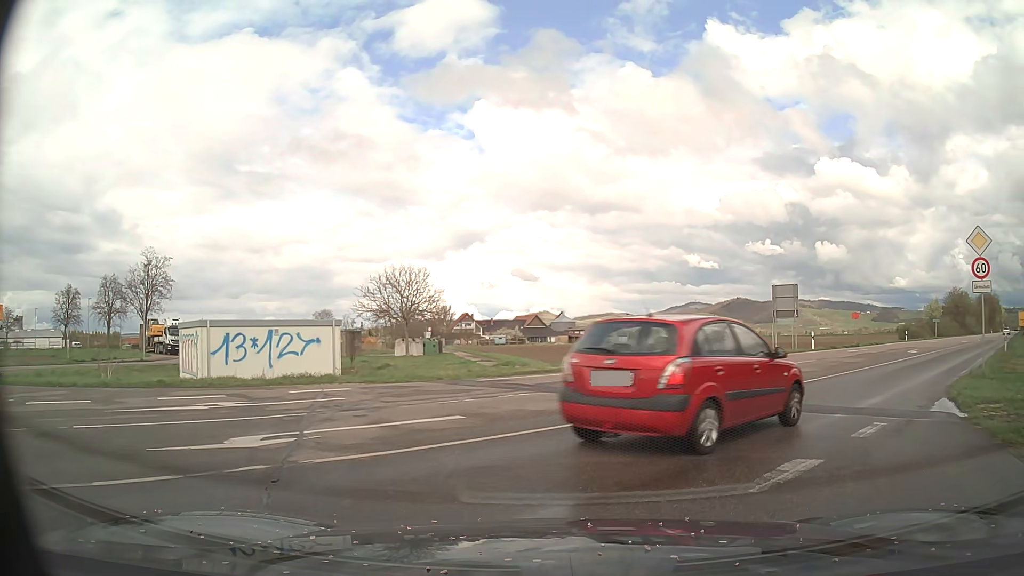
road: tertiary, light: Day
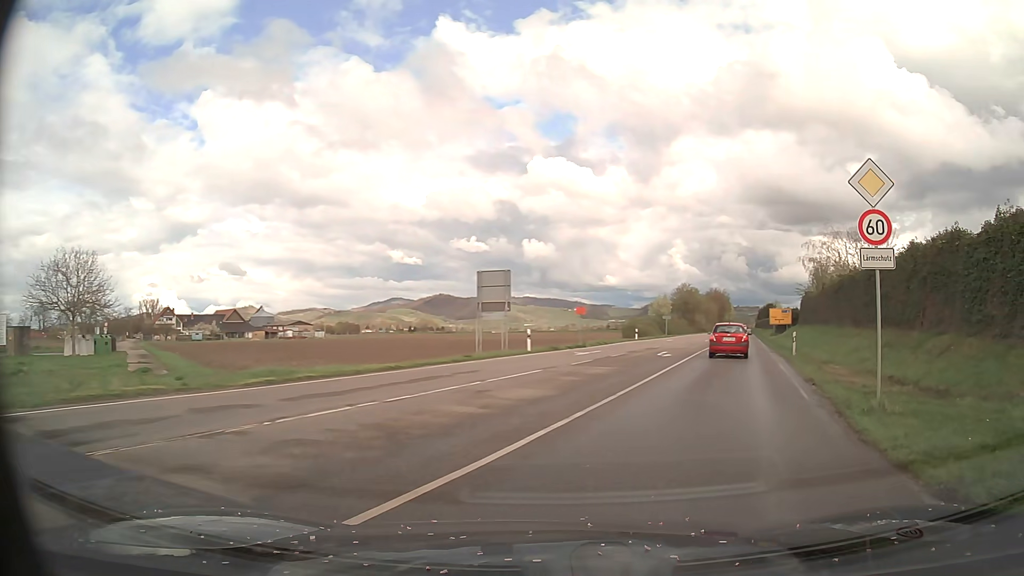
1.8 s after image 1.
(+2.0, +8.8) m; +27°
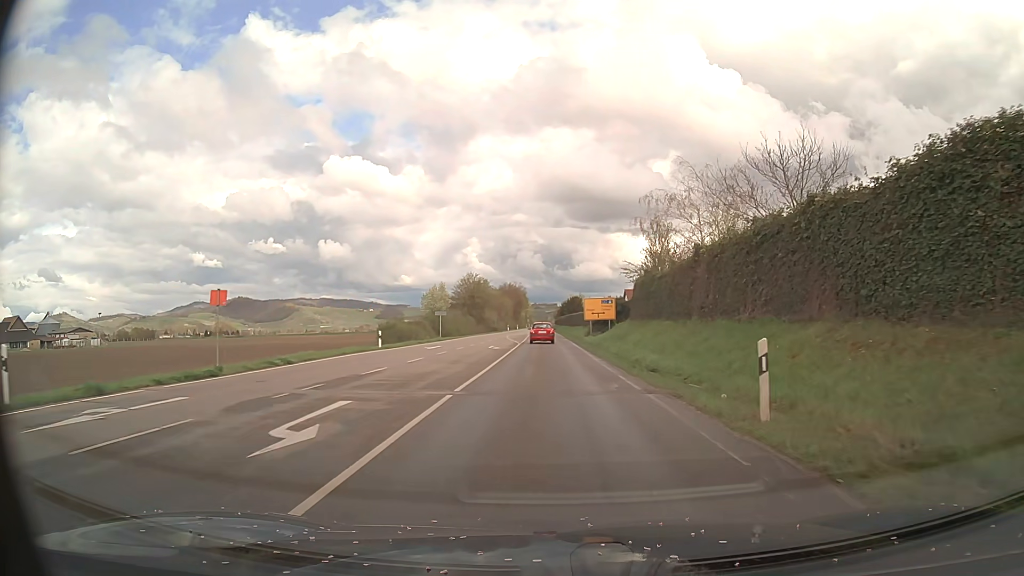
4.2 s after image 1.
(+4.7, +22.5) m; +15°
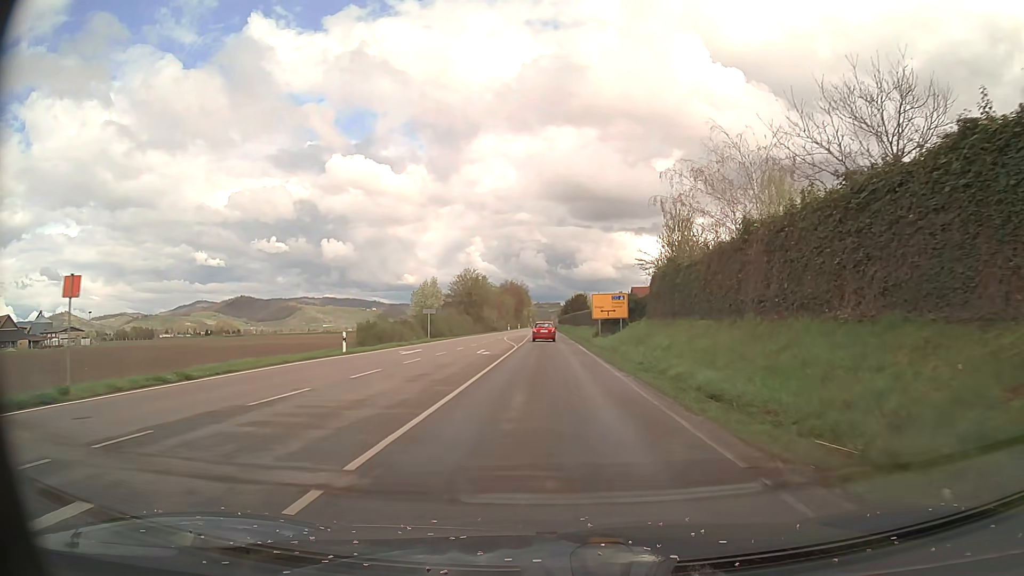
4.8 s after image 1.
(0.0, +7.4) m; 0°
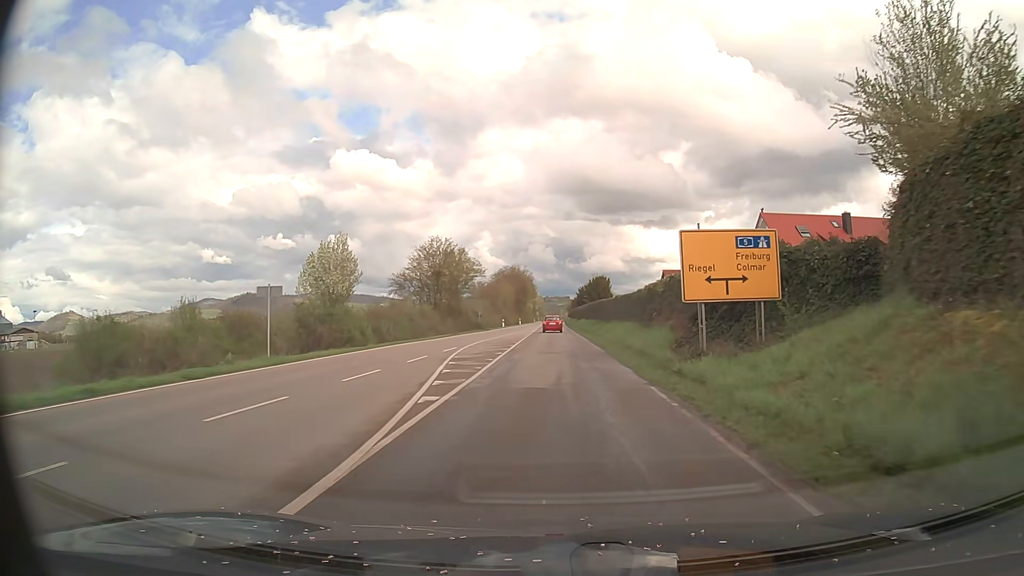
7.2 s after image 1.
(-0.1, +32.9) m; -1°
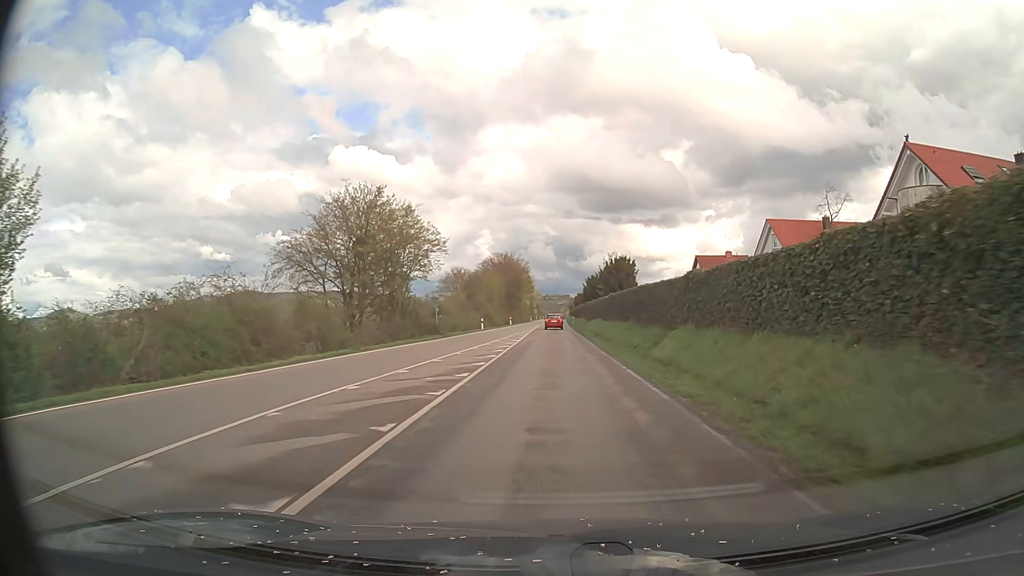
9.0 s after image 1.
(0.0, +26.9) m; 0°
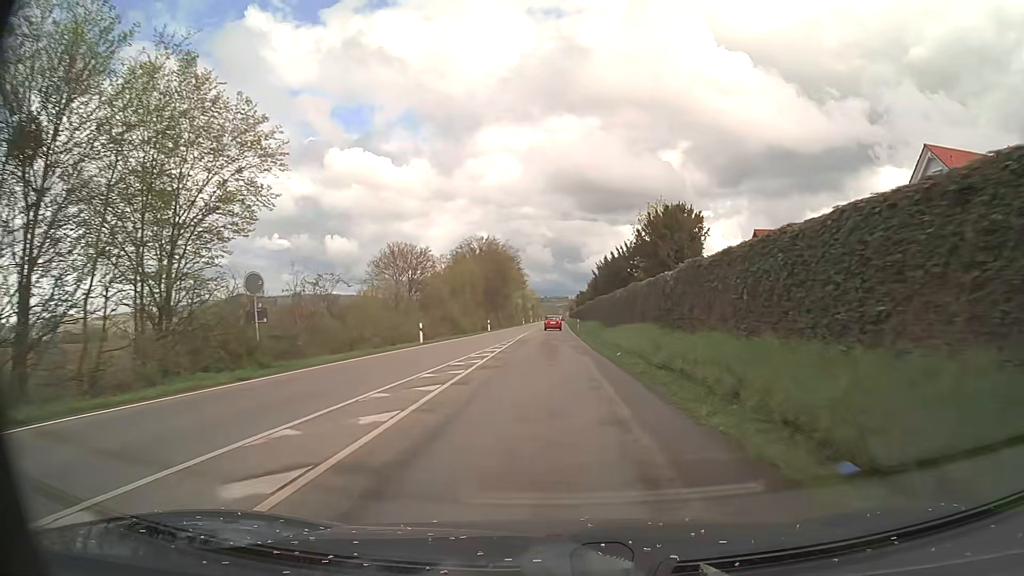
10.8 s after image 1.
(+0.3, +28.5) m; +1°
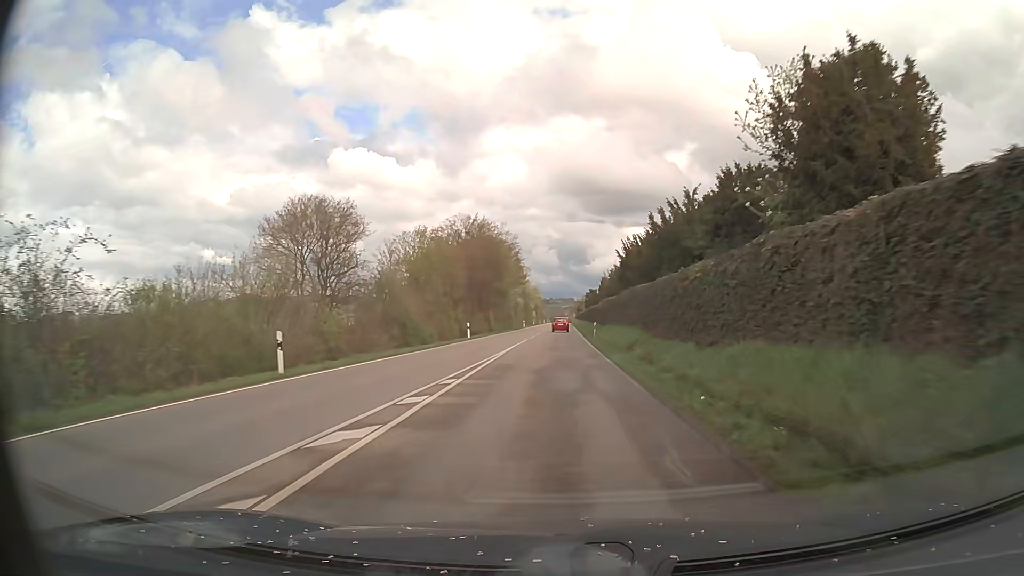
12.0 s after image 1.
(-0.1, +19.6) m; -1°
(0, +10) (0, +20) (0, +30) (0, +40) (0, +50) (0, +60) (0, +70) (+1, +80) (+1, +90) (+1, +100) m
